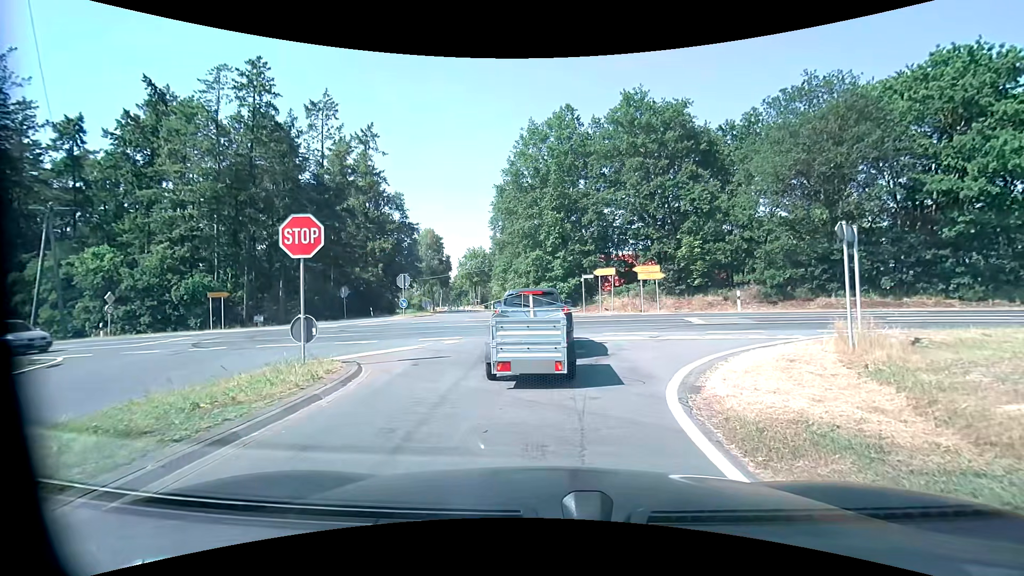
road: tertiary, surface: asphalt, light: Day
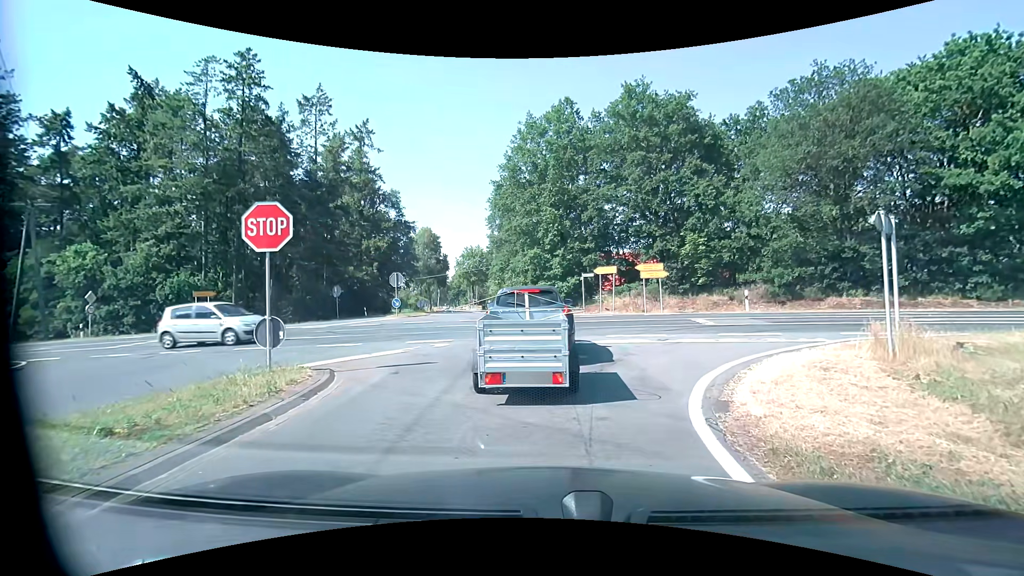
(0.0, +1.2) m; -1°
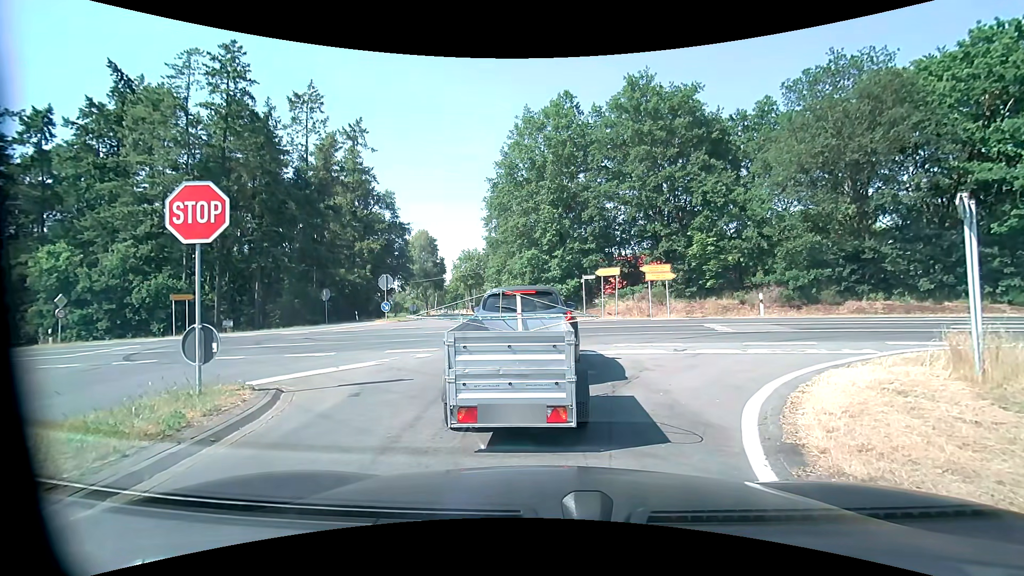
(0.0, +1.8) m; 0°
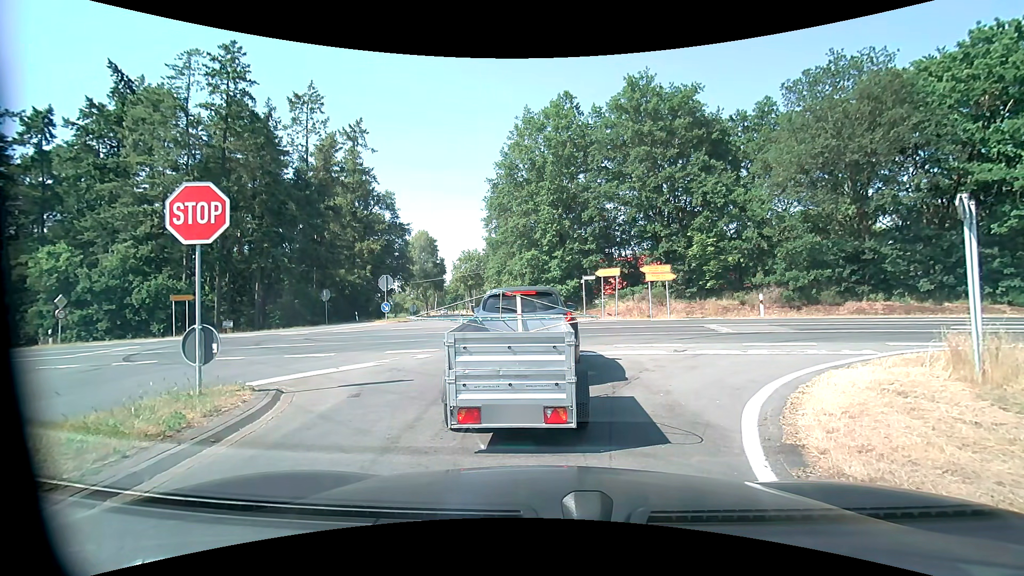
(0.0, +0.1) m; 0°
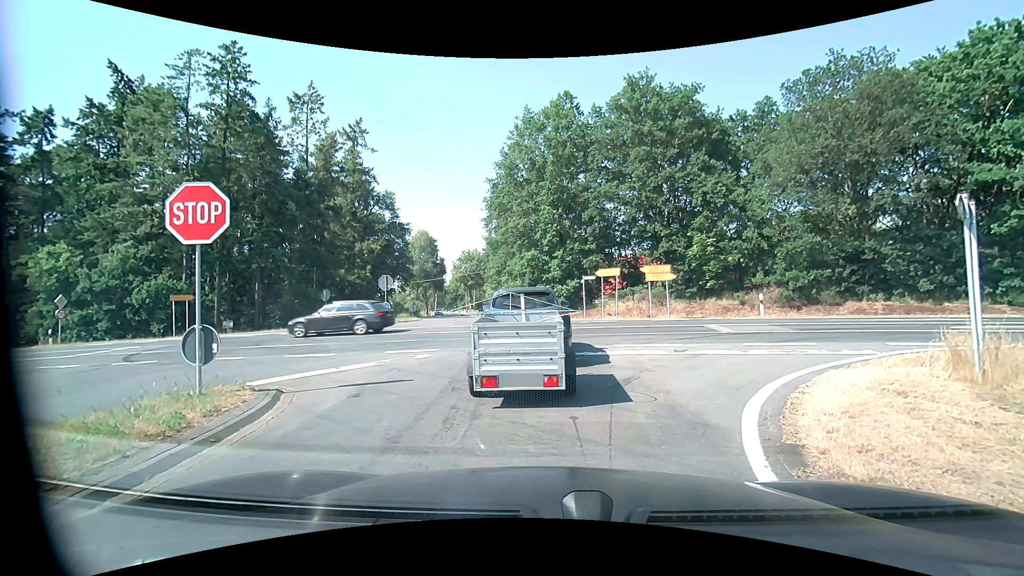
(0.0, 0.0) m; 0°
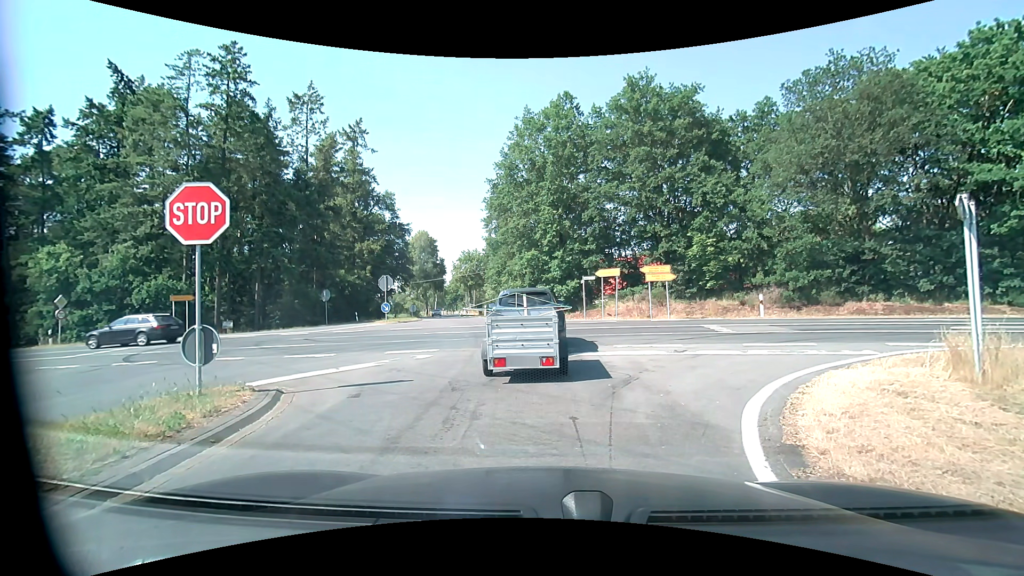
(0.0, 0.0) m; 0°
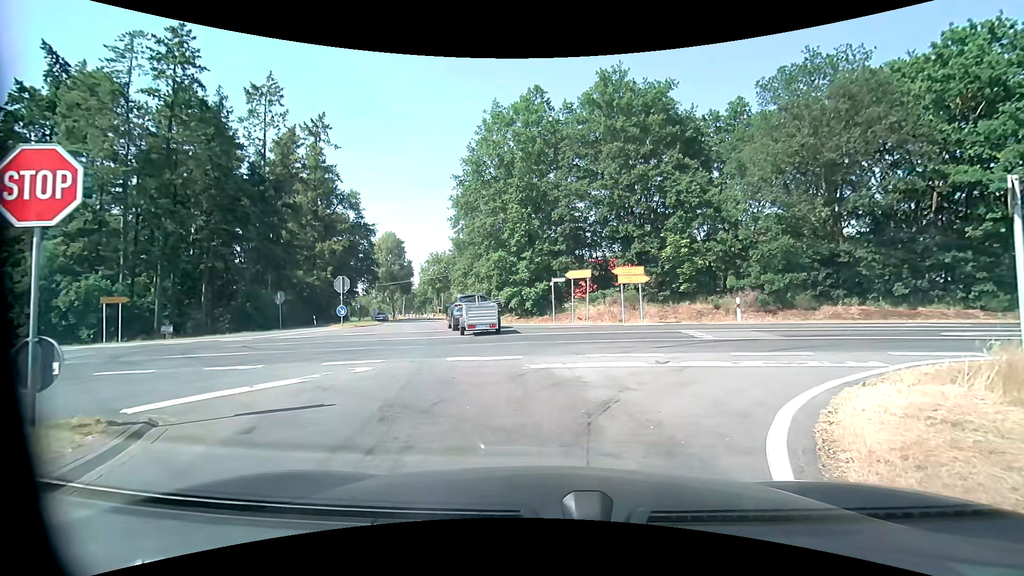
(0.0, +1.8) m; +4°
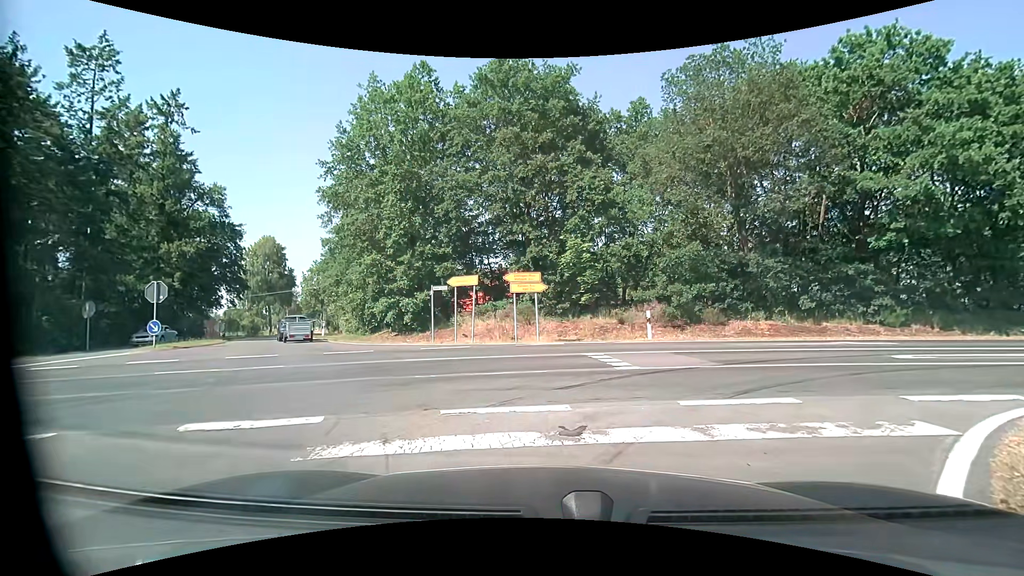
(+0.6, +4.8) m; +13°
